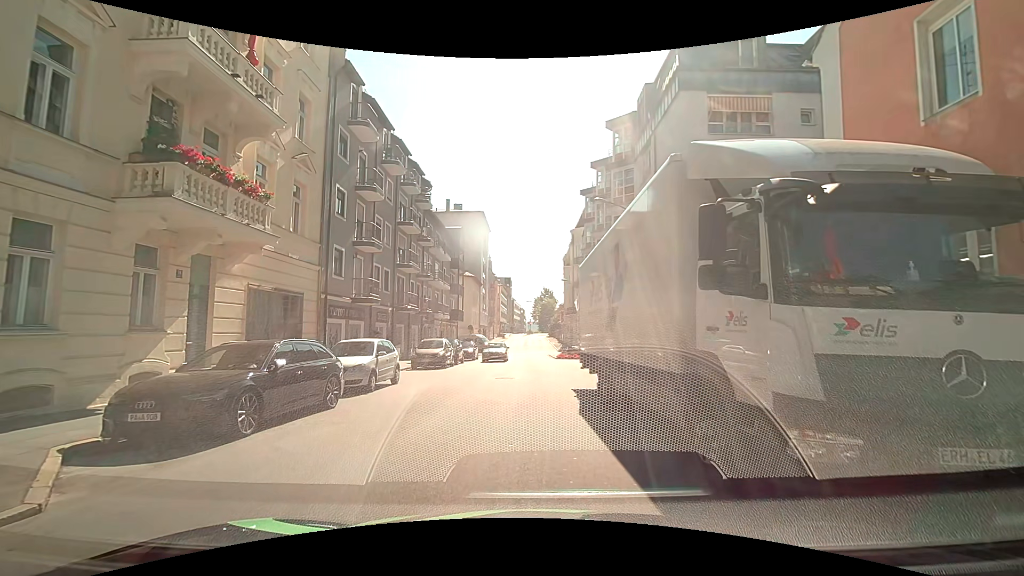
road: tertiary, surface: asphalt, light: Day
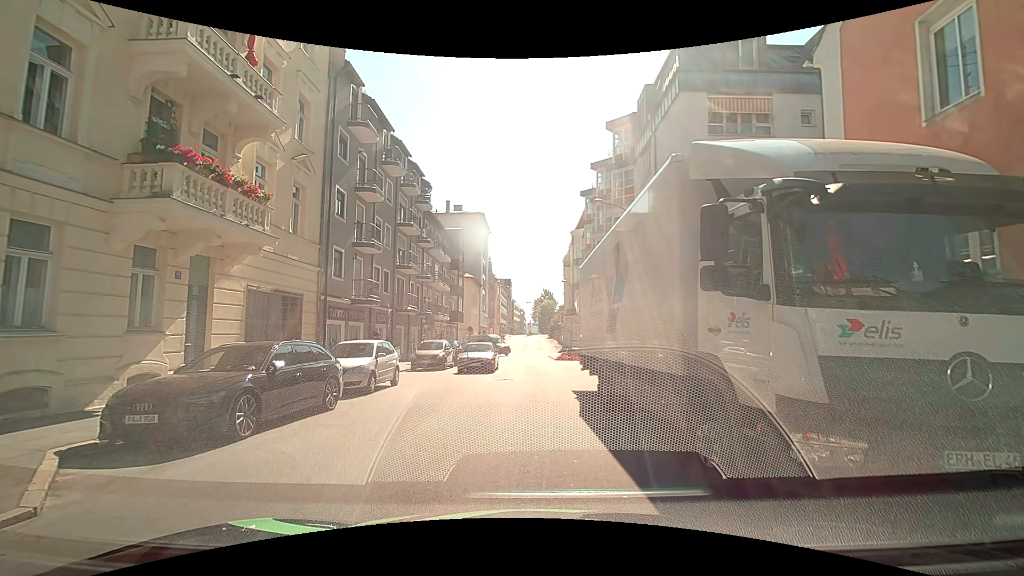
(0.0, +0.1) m; 0°
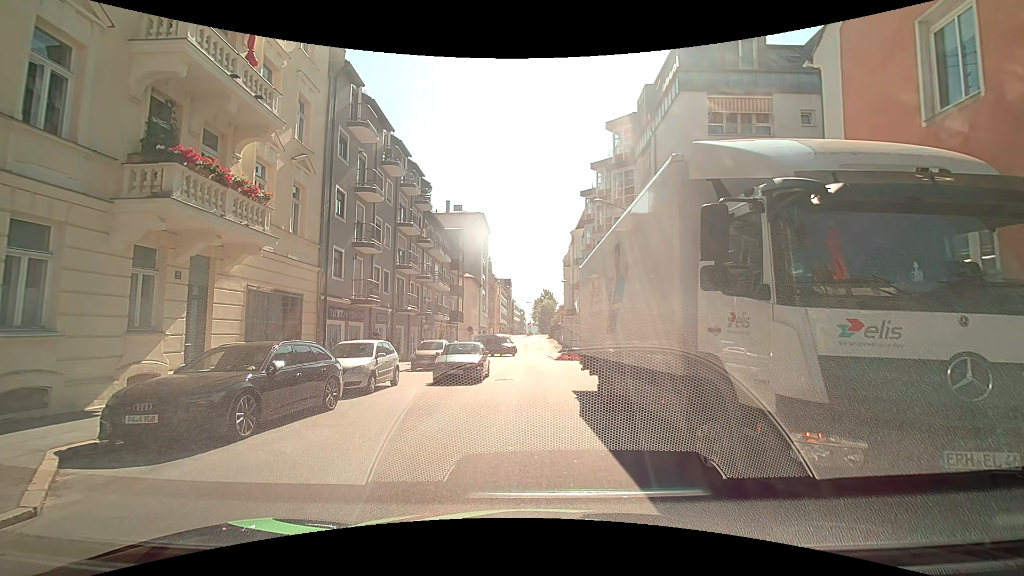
(0.0, 0.0) m; 0°
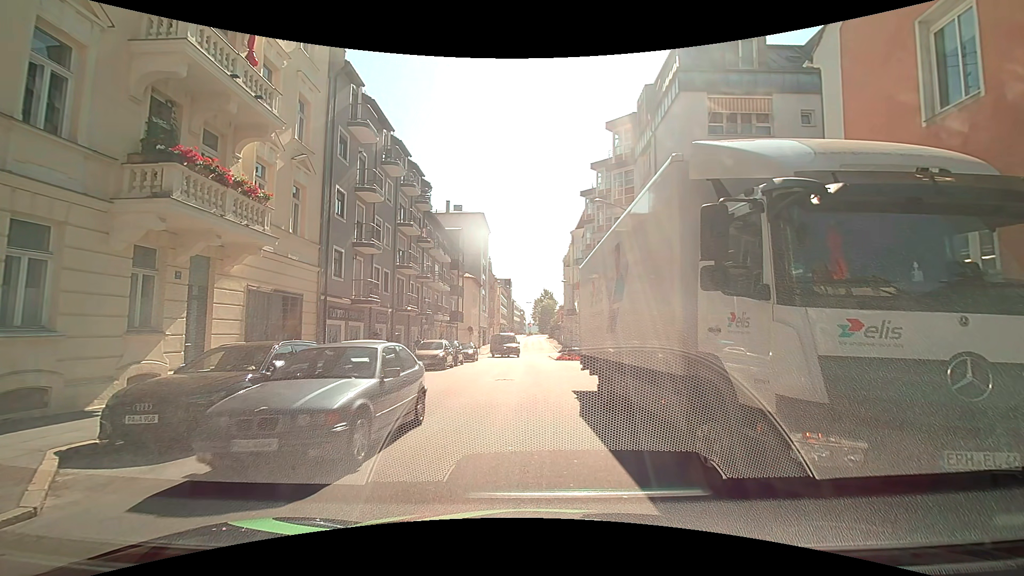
(0.0, 0.0) m; 0°
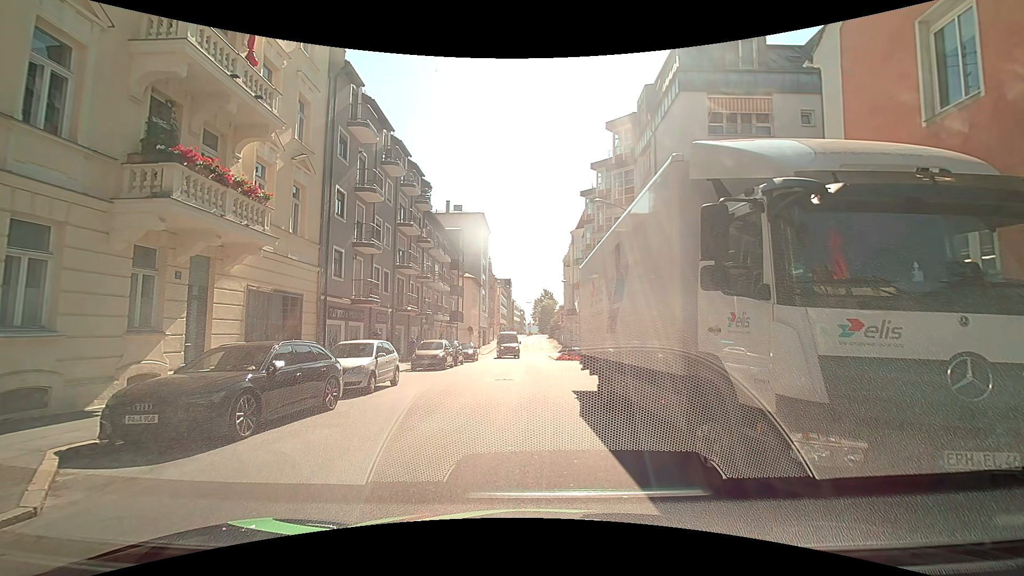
(0.0, 0.0) m; 0°
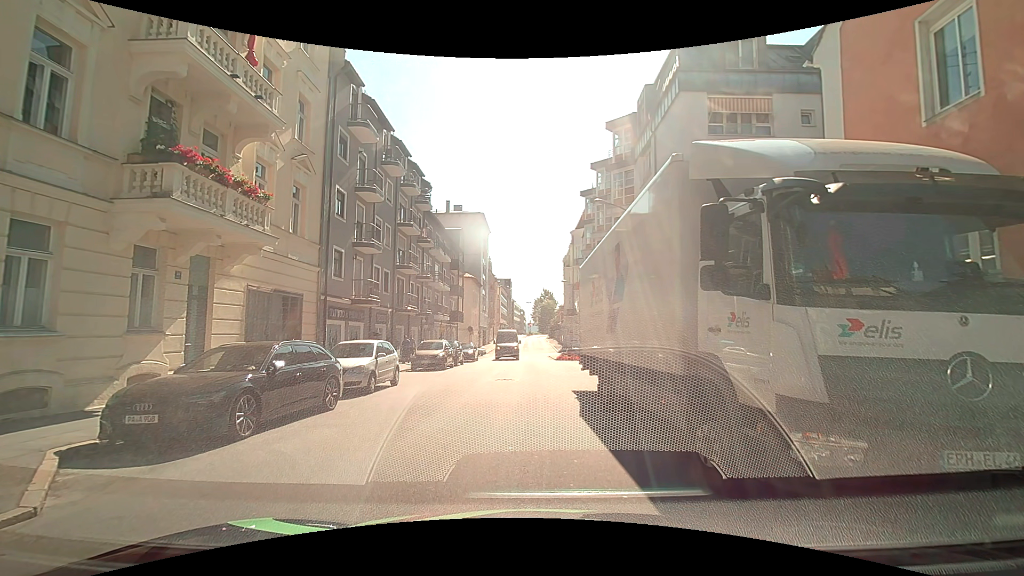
(0.0, 0.0) m; 0°
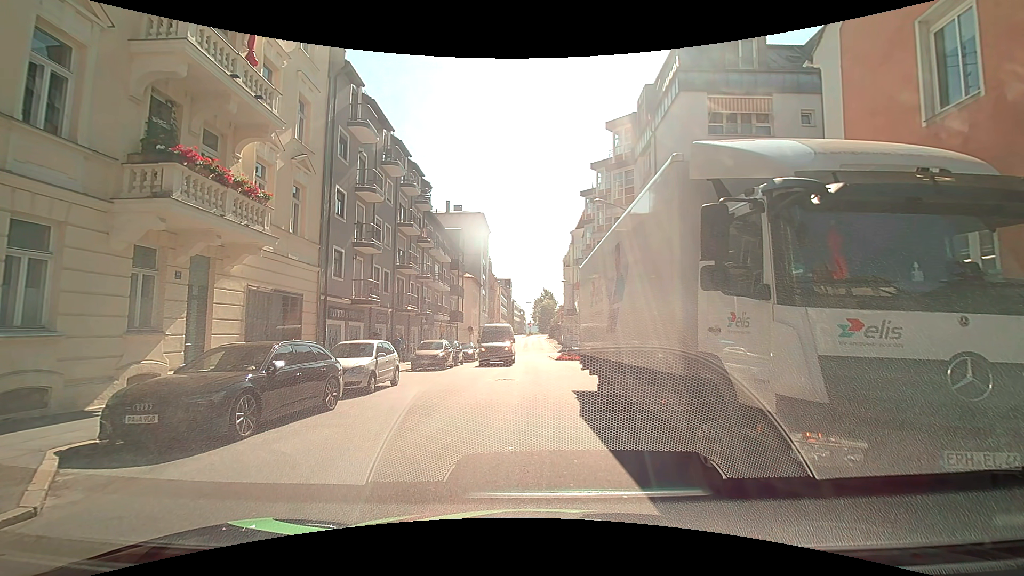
(0.0, 0.0) m; 0°
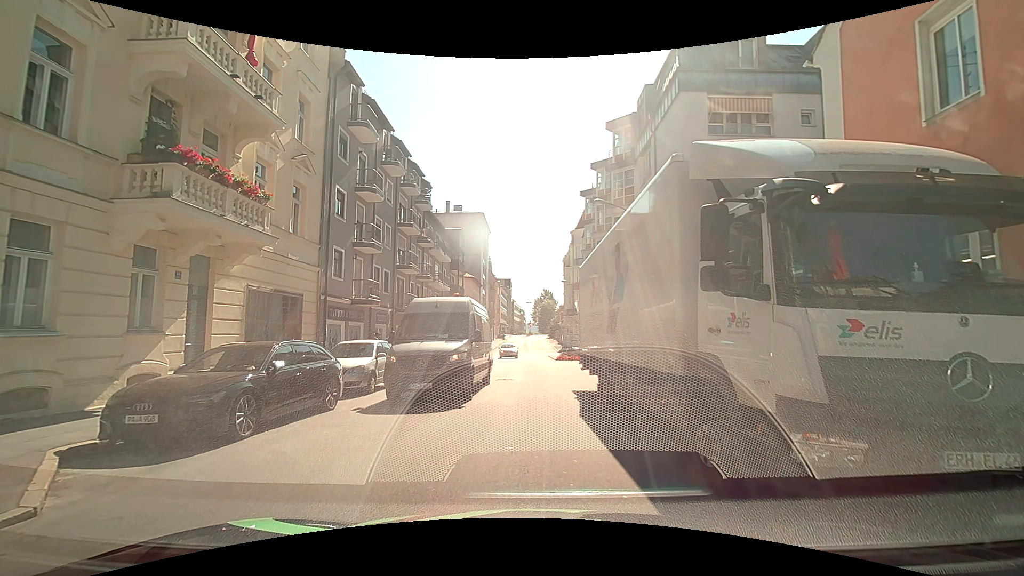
(0.0, 0.0) m; 0°
